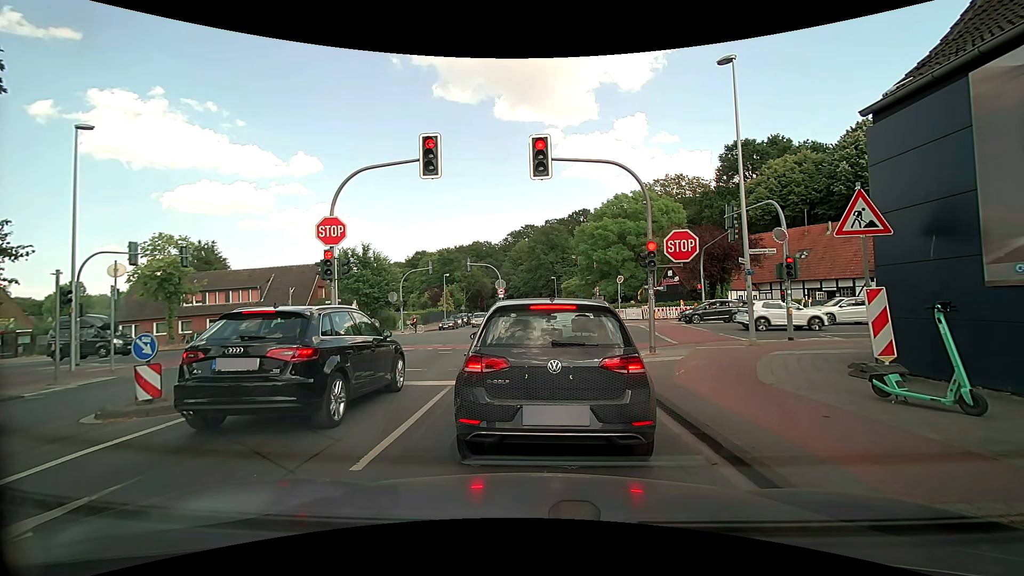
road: tertiary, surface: asphalt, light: Day
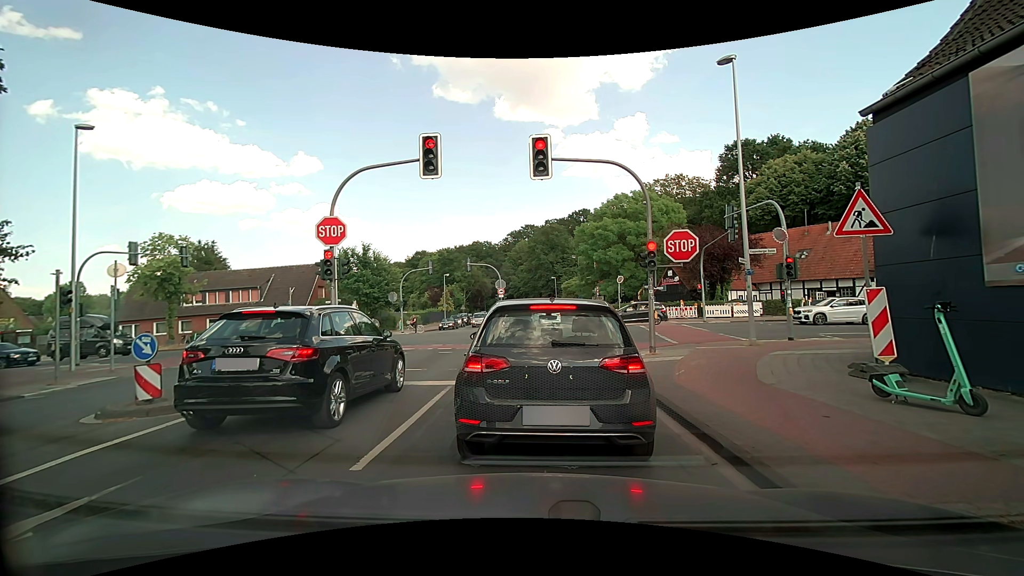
(0.0, 0.0) m; 0°
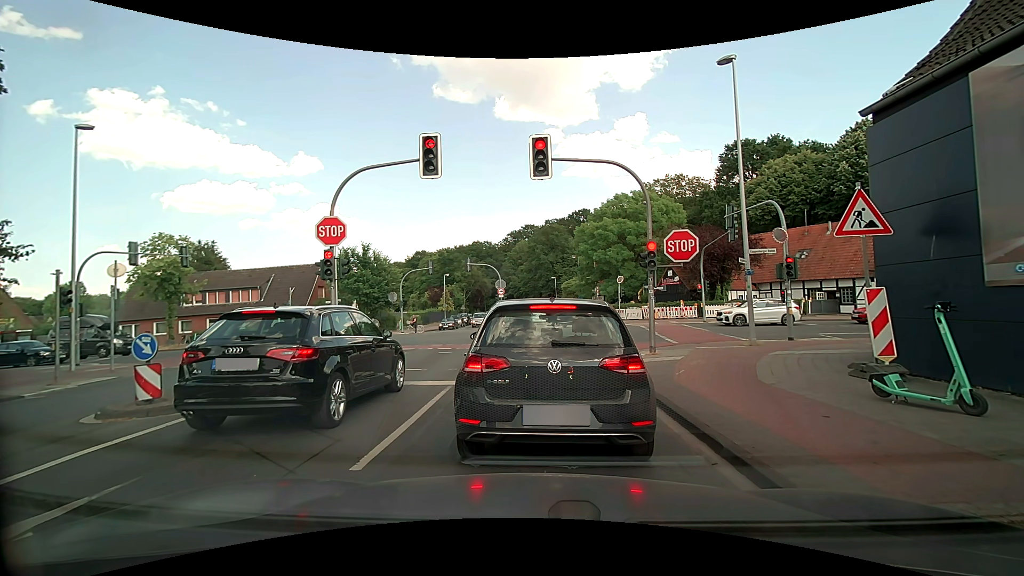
(0.0, 0.0) m; 0°
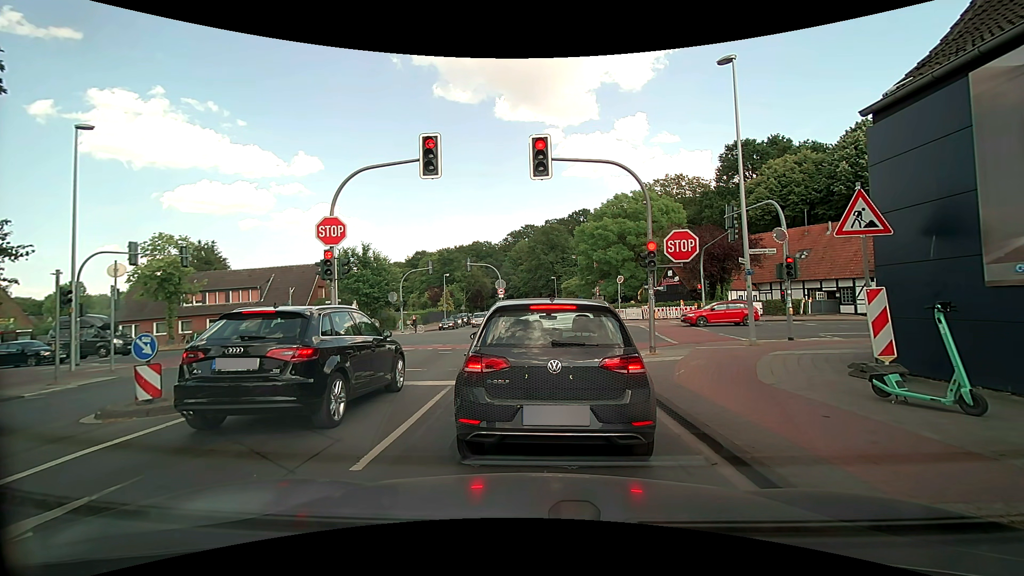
(0.0, 0.0) m; 0°
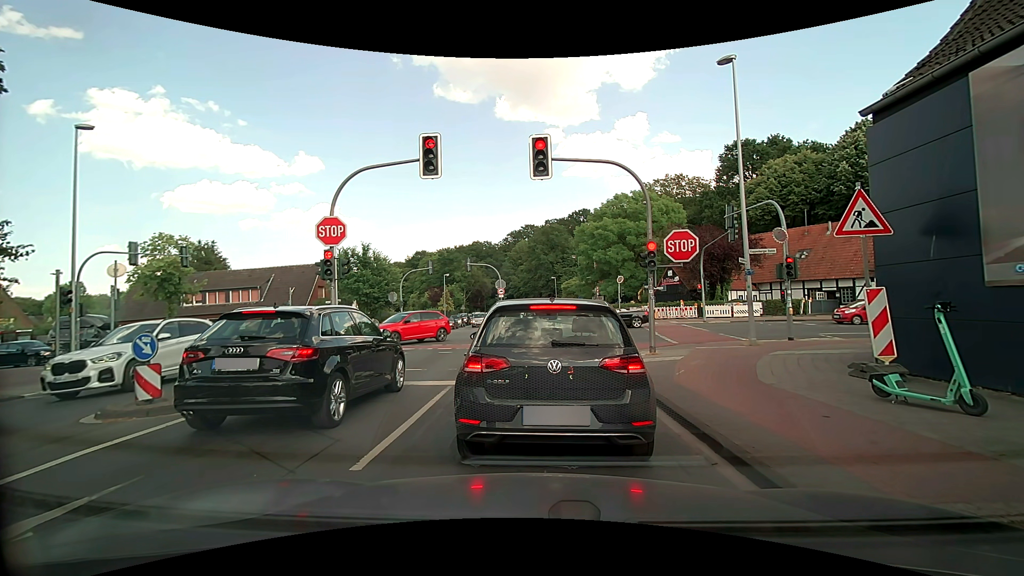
(0.0, 0.0) m; 0°
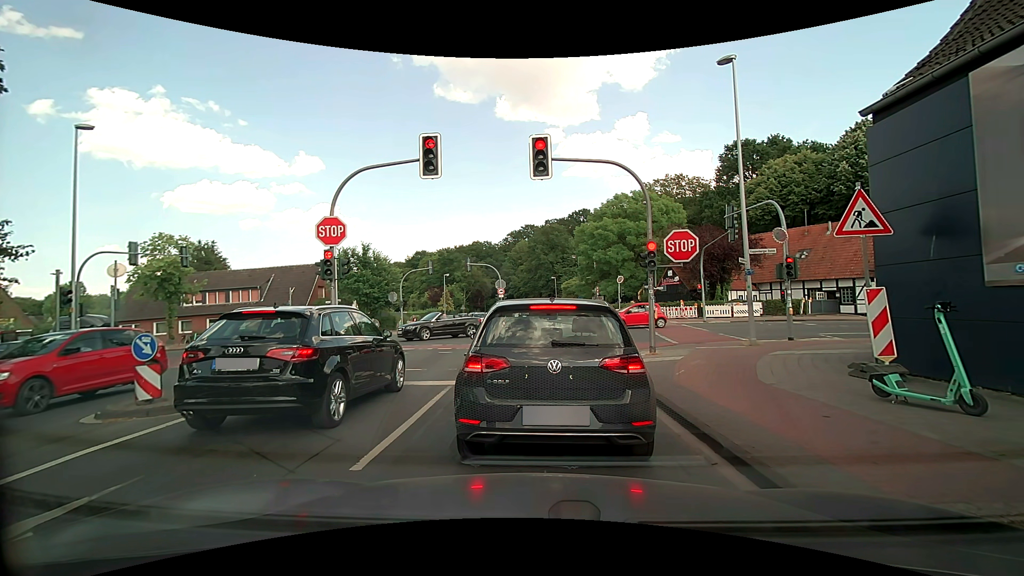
(0.0, 0.0) m; 0°
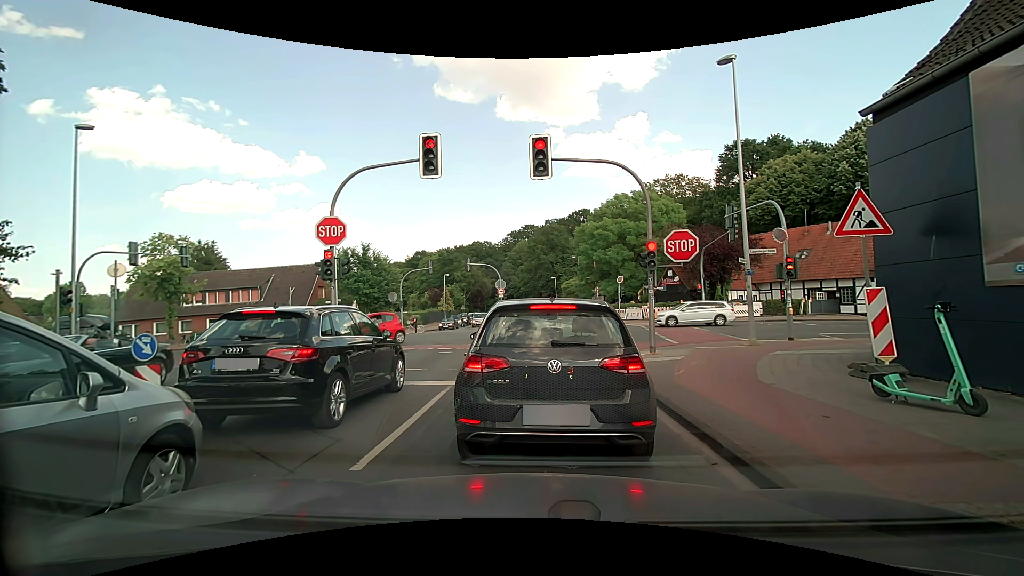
(0.0, 0.0) m; 0°
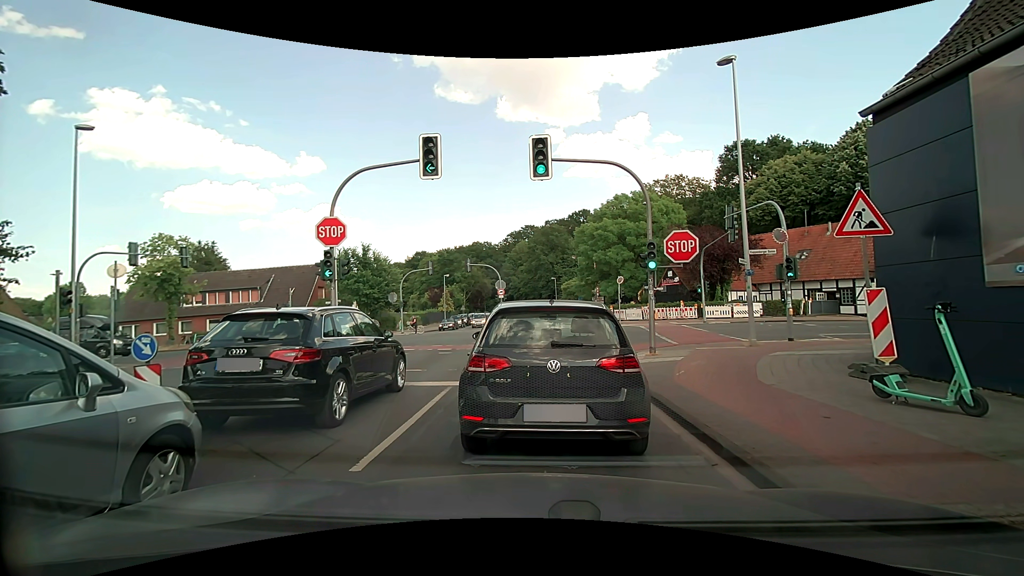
(0.0, 0.0) m; 0°
(0, +10) (+2, +20) (+9, +27) (+18, +29) (+28, +29) (+38, +29) (+48, +29) (+58, +29) (+68, +29) (+78, +29) m
